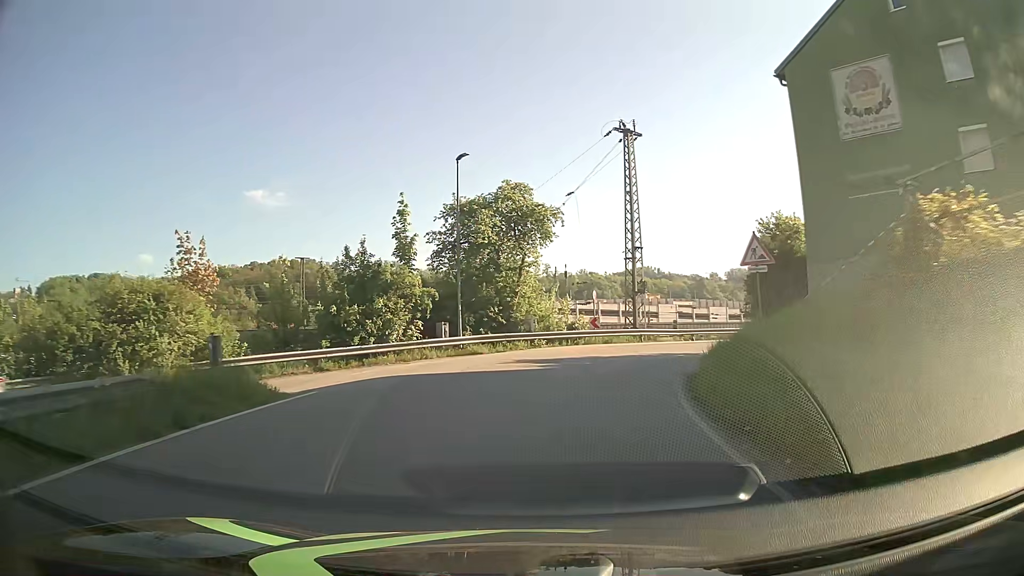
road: residential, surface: asphalt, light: Day
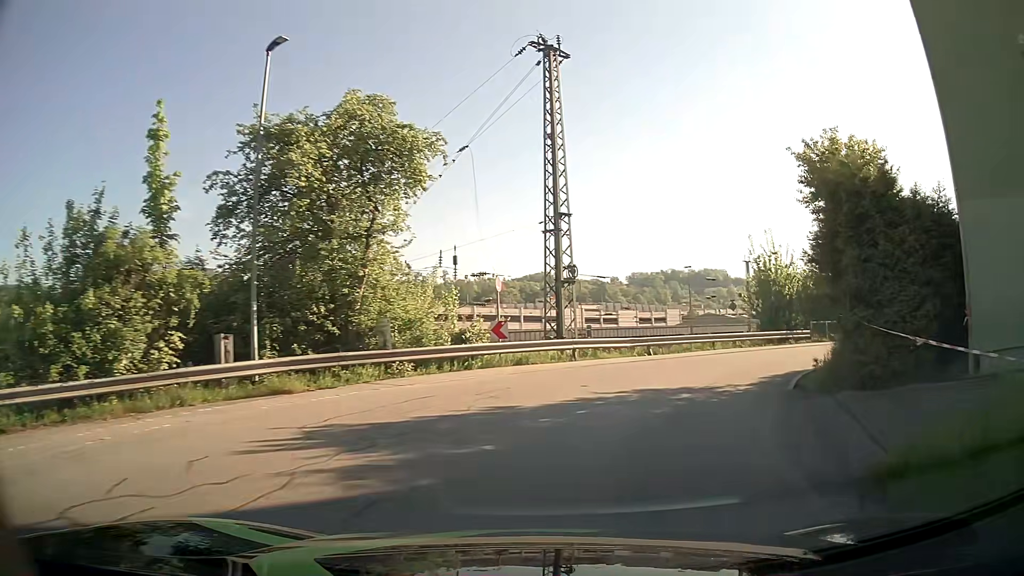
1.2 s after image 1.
(+0.7, +12.6) m; +9°
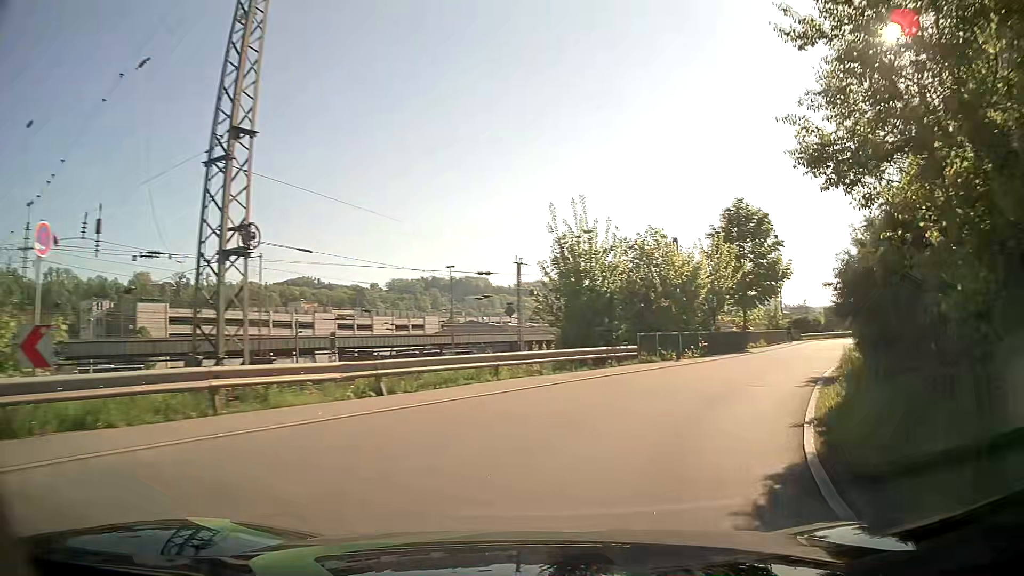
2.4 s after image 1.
(+1.7, +11.1) m; +19°
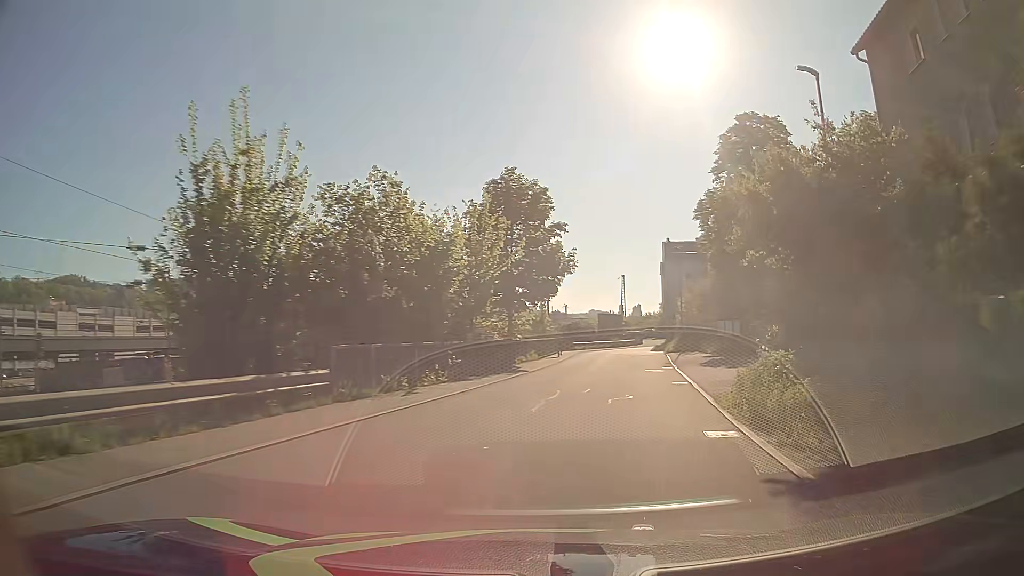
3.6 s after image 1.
(+2.3, +10.8) m; +21°
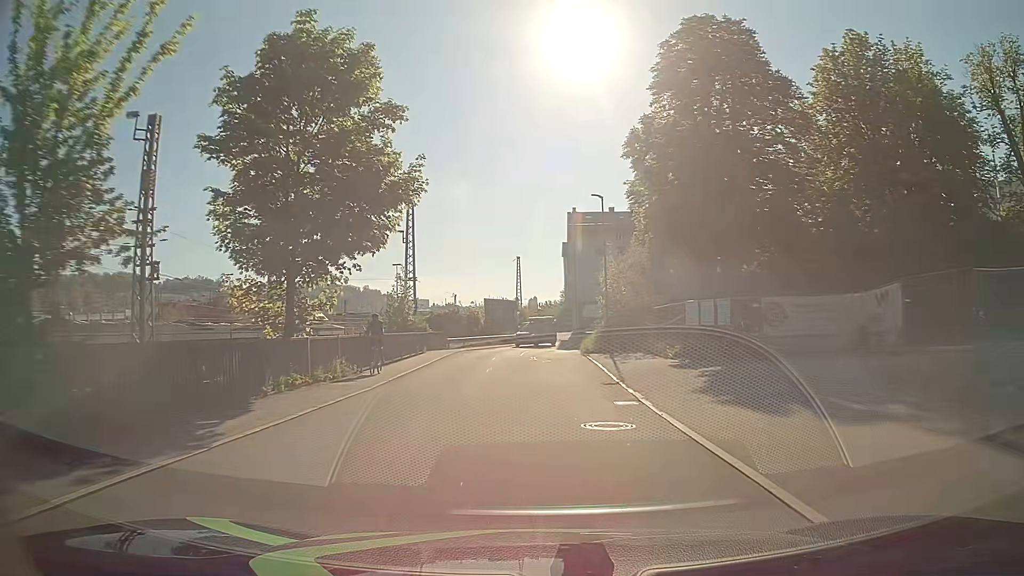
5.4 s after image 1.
(+2.3, +18.0) m; +10°
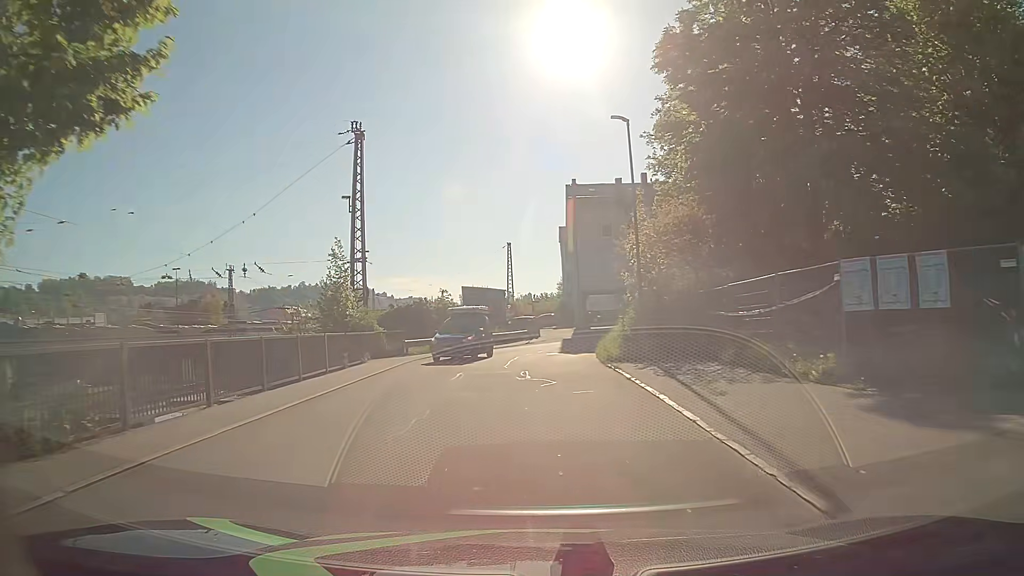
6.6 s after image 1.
(0.0, +12.7) m; 0°
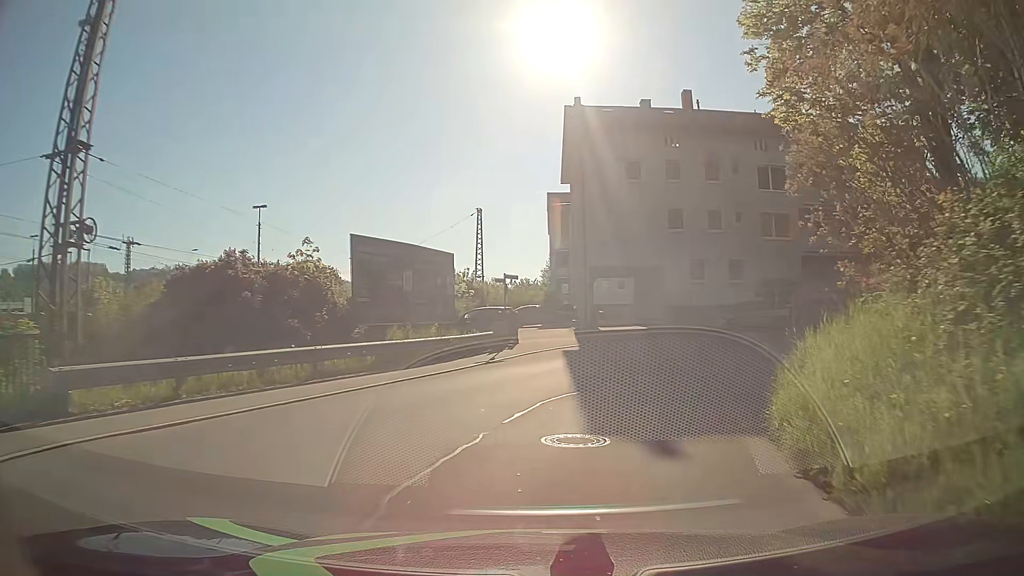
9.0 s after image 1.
(0.0, +22.9) m; +2°
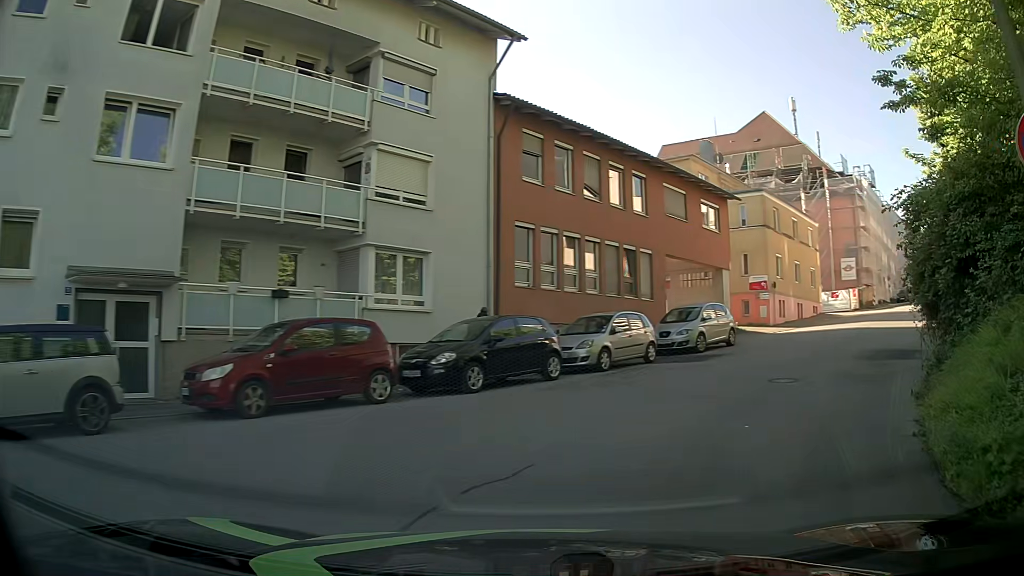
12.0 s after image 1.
(+8.2, +21.9) m; +51°
